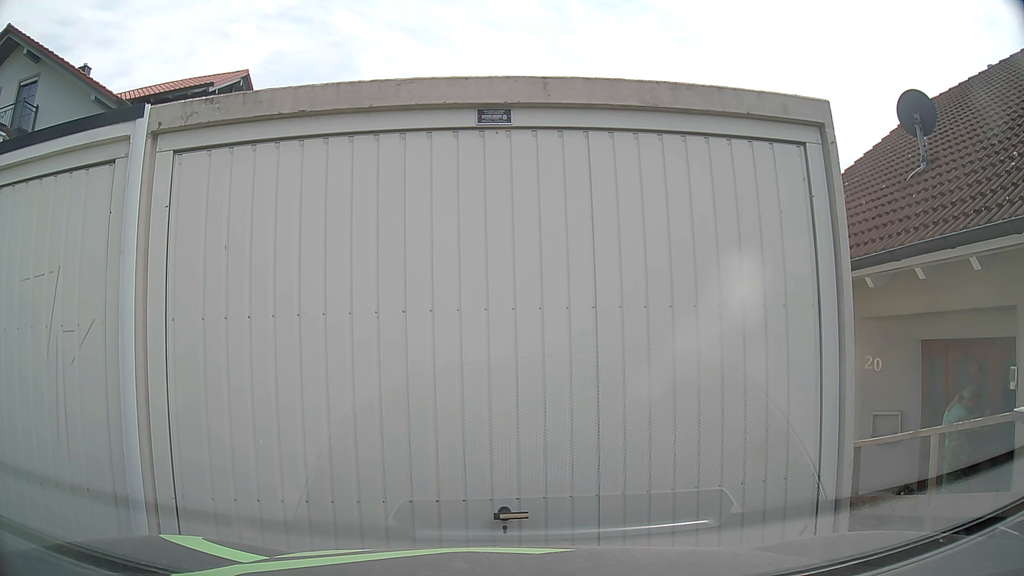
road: residential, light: Day
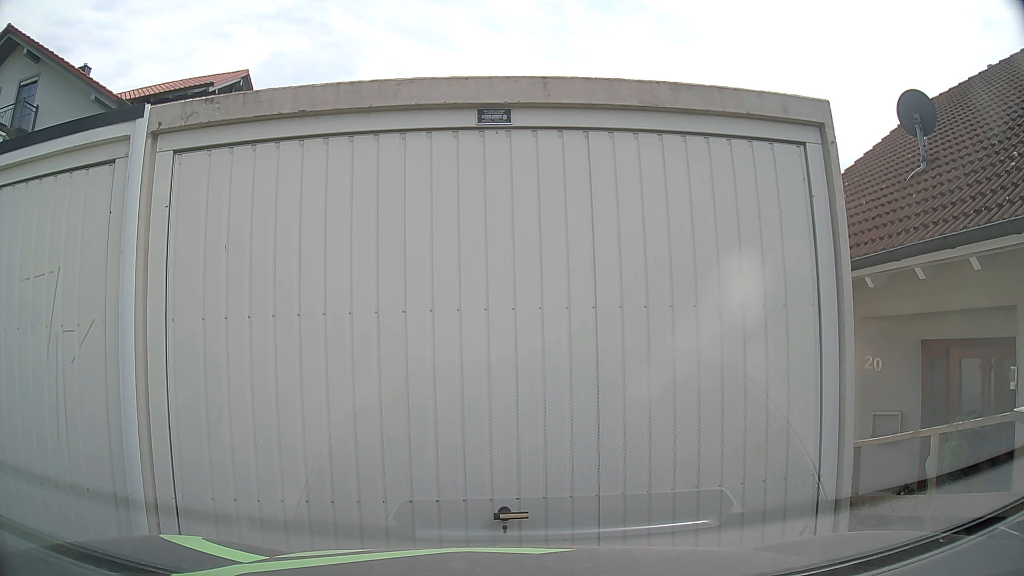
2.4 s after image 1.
(0.0, 0.0) m; 0°
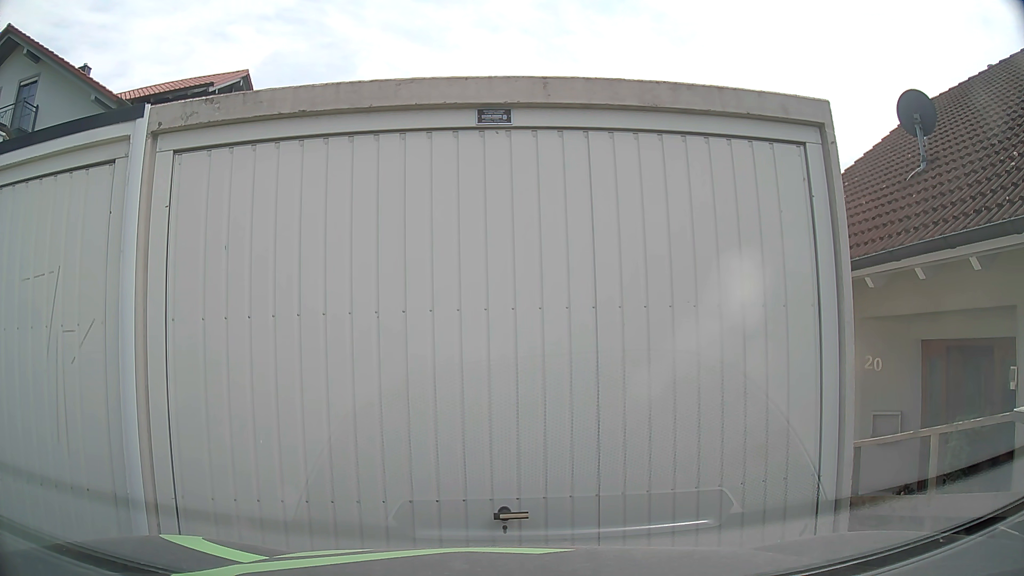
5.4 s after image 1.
(0.0, 0.0) m; 0°
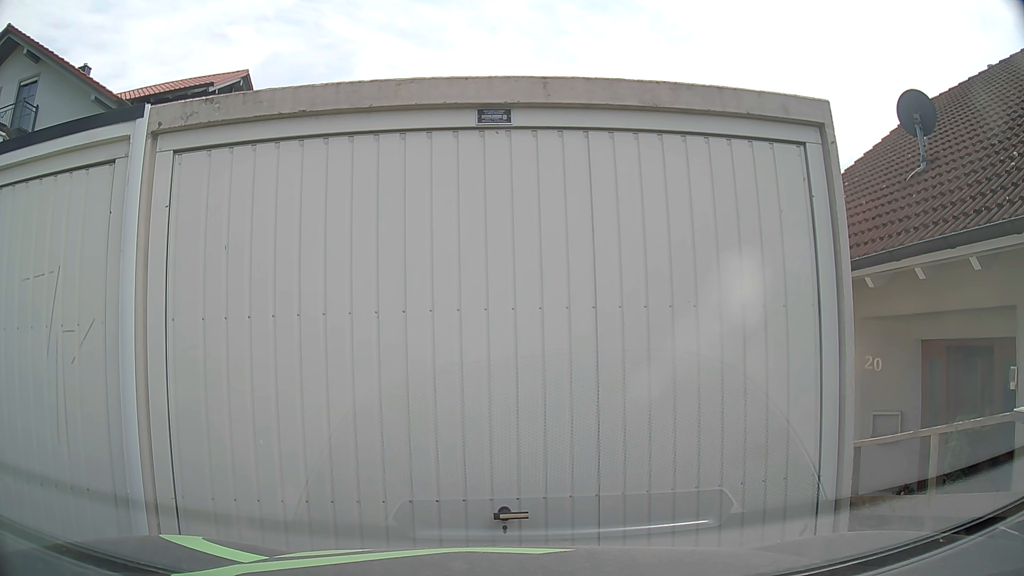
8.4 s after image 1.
(0.0, 0.0) m; 0°
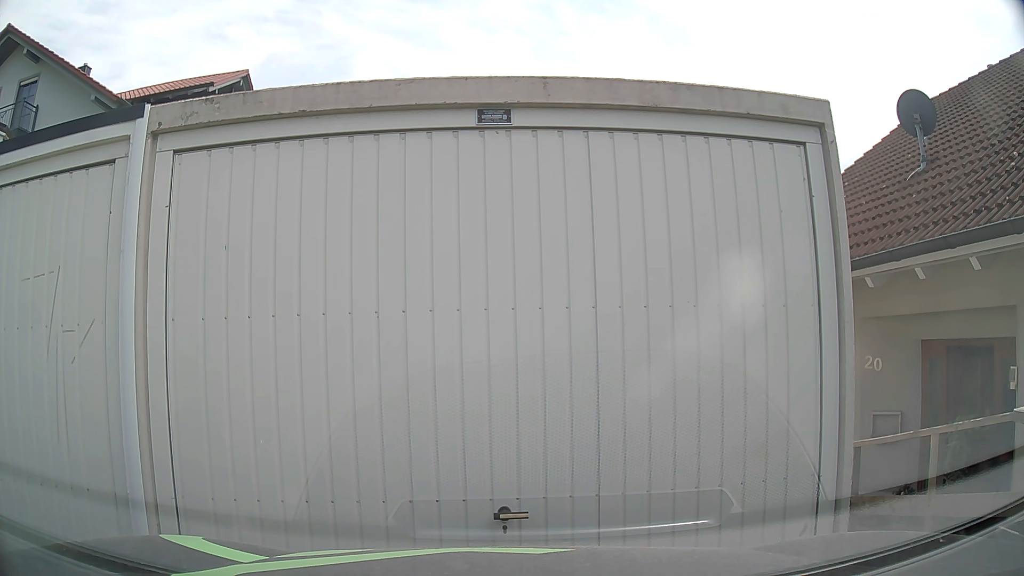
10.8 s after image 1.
(0.0, 0.0) m; 0°
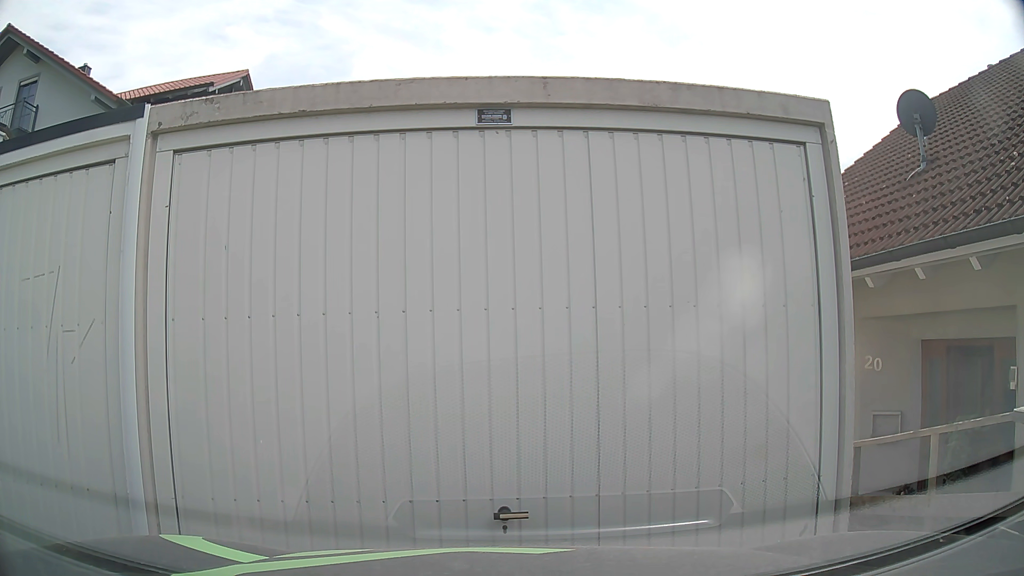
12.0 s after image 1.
(0.0, 0.0) m; 0°
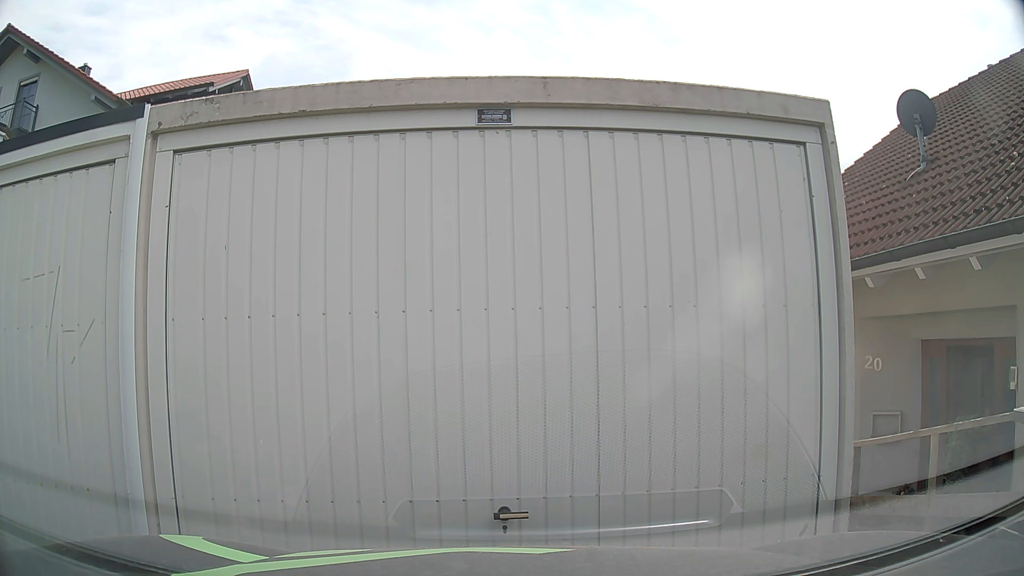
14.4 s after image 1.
(0.0, 0.0) m; 0°
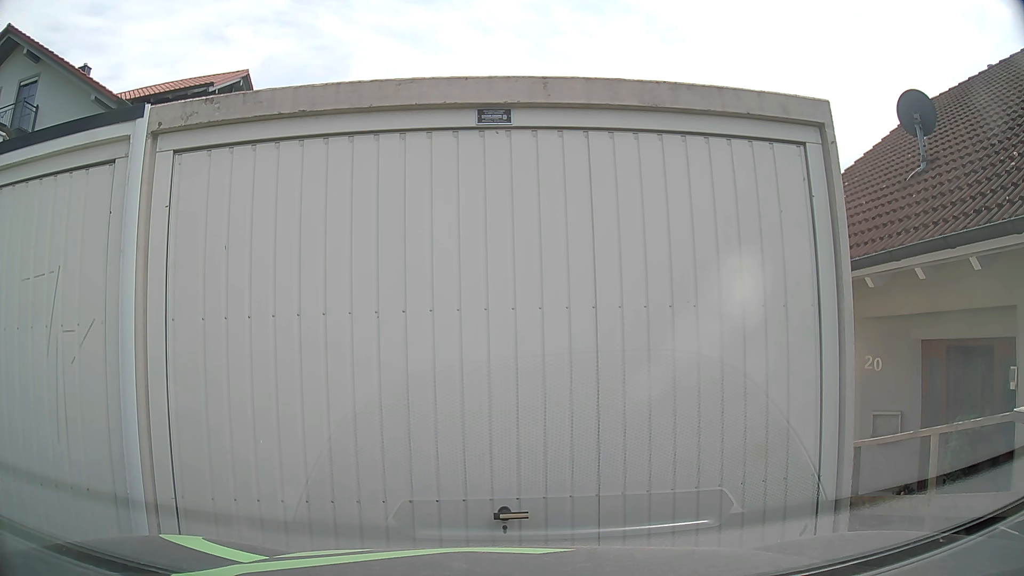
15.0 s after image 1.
(0.0, 0.0) m; 0°
